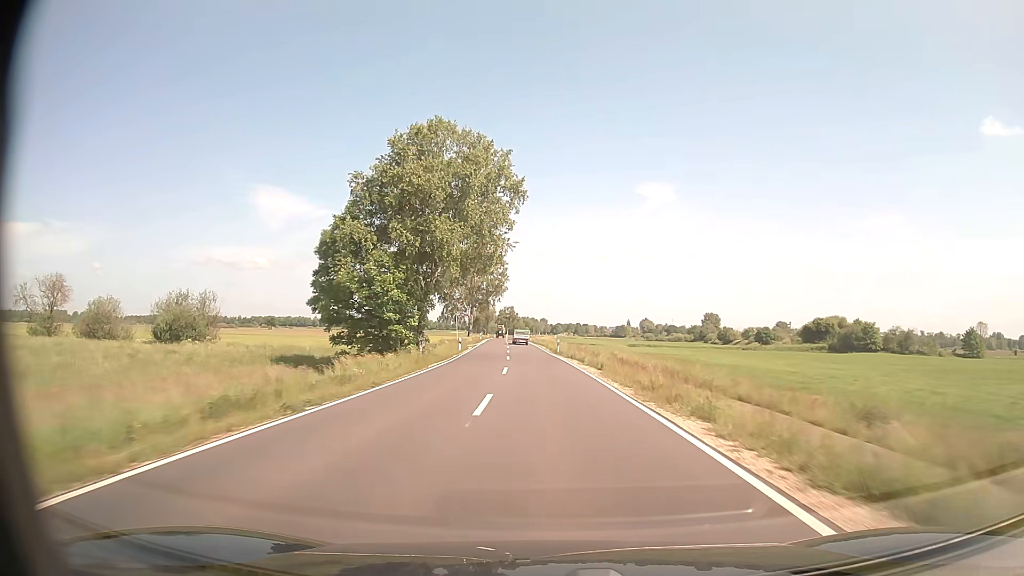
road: secondary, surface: asphalt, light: Day
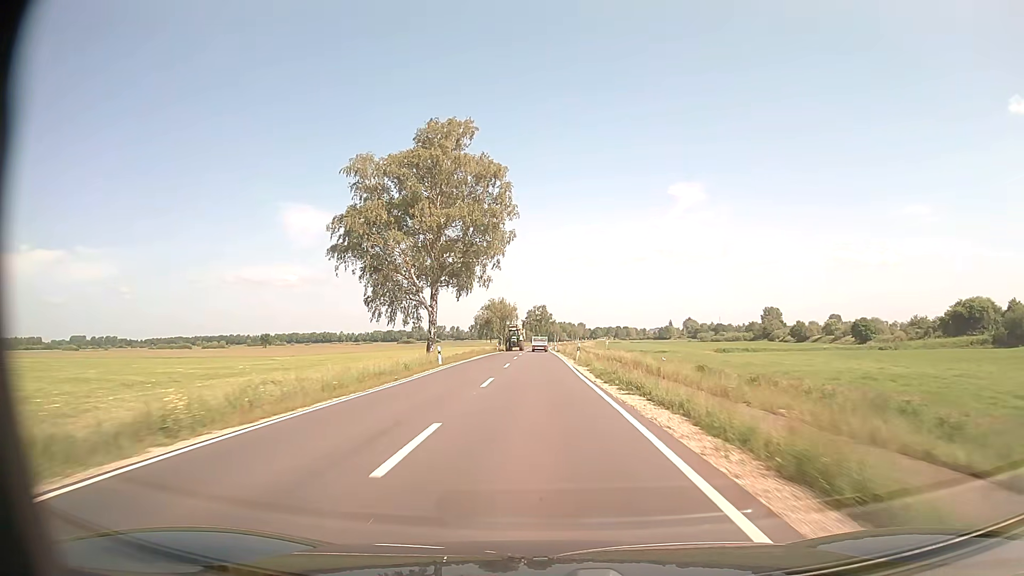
(-2.1, +65.5) m; -3°
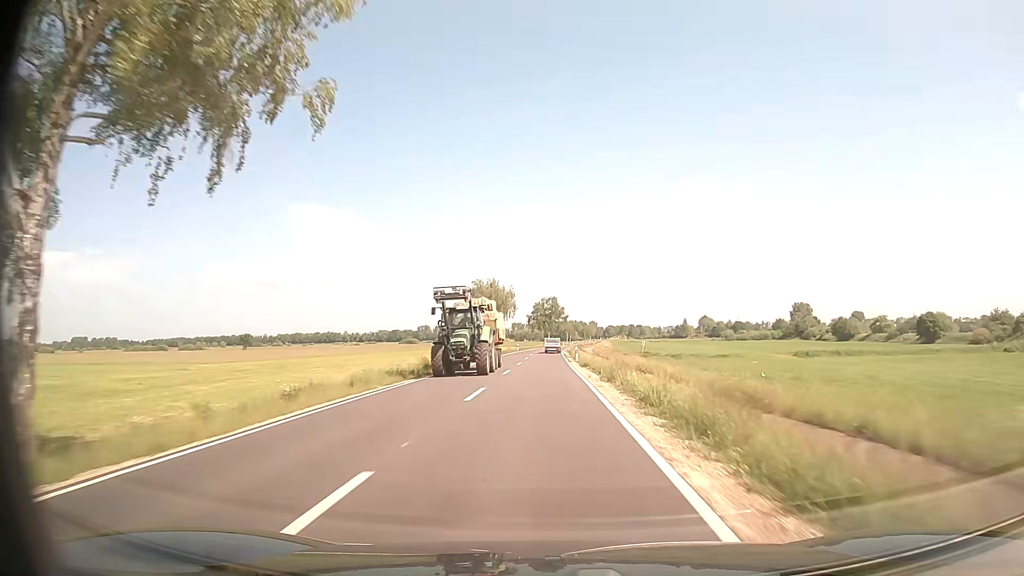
(-0.3, +39.9) m; -1°
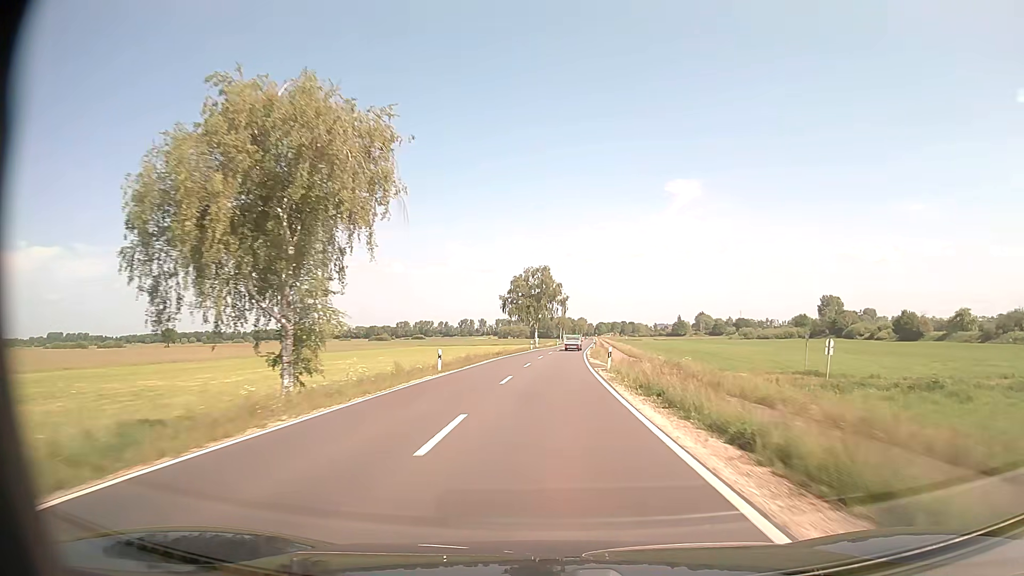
(-0.4, +67.4) m; +1°
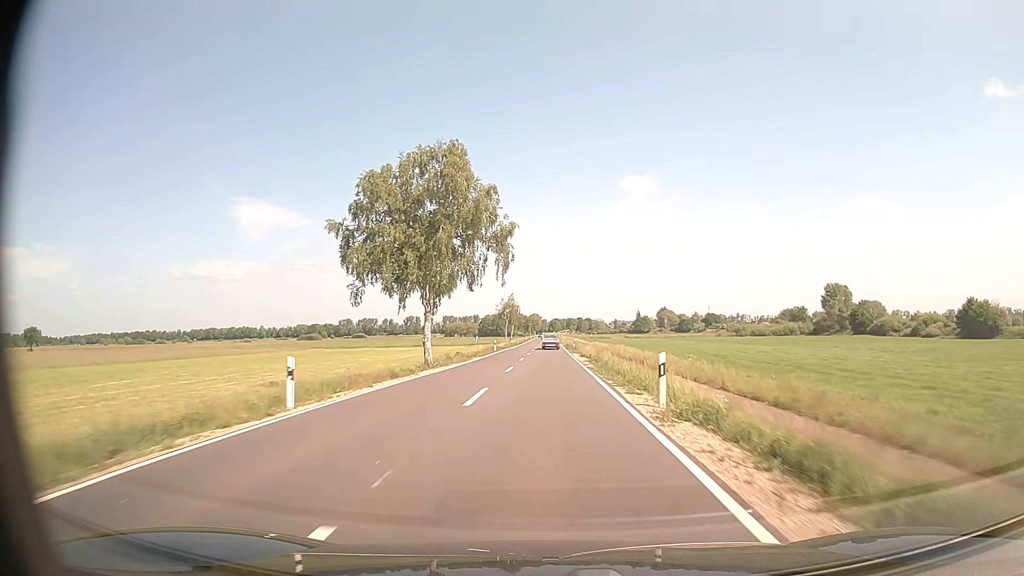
(+2.2, +67.6) m; +4°
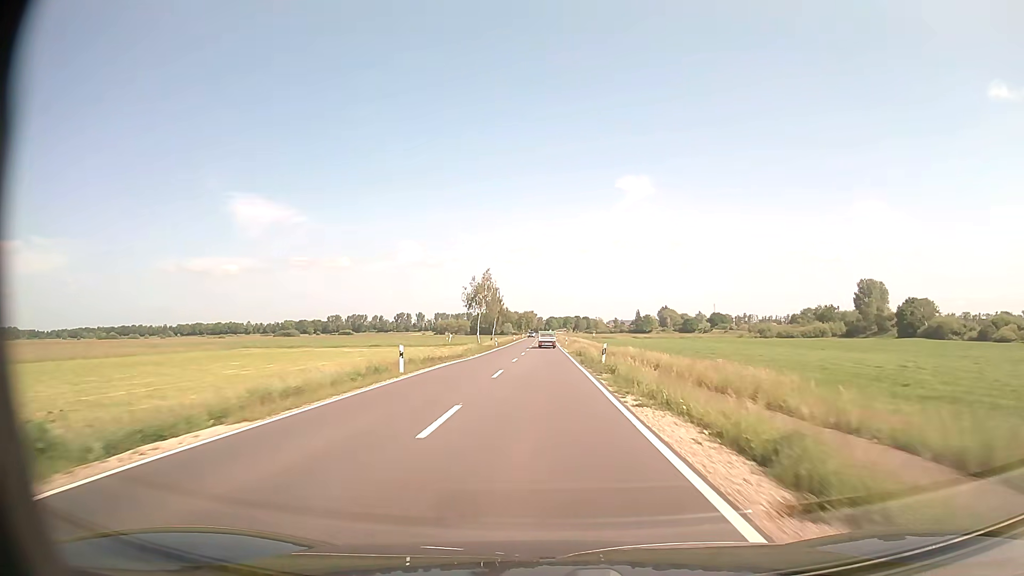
(+0.2, +40.2) m; 0°
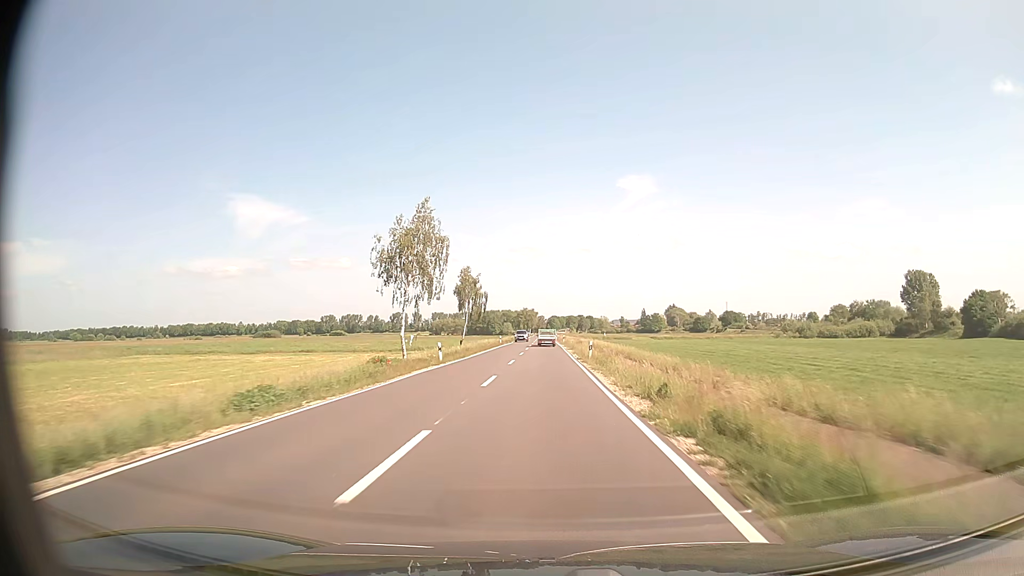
(0.0, +39.8) m; 0°
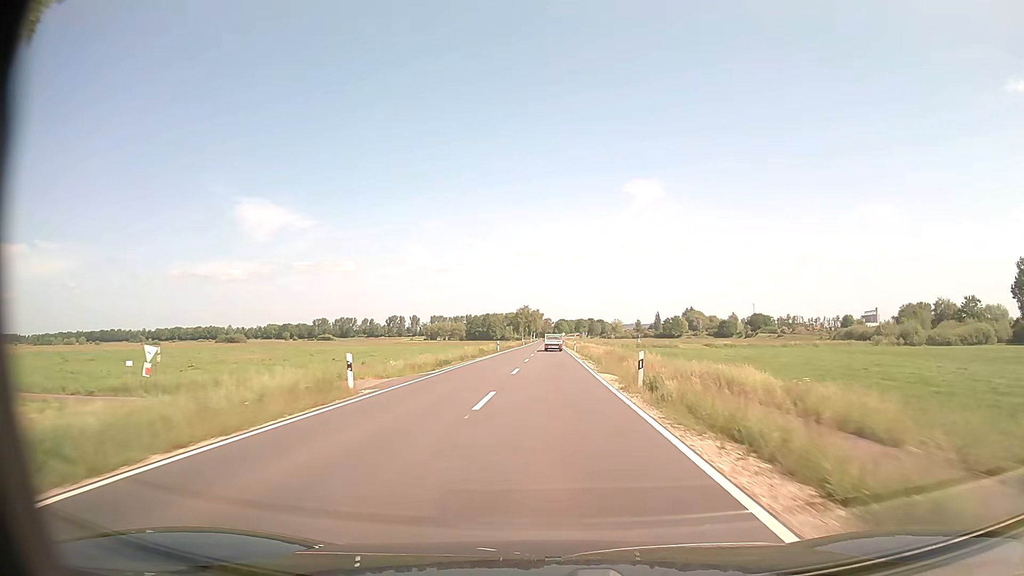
(-0.2, +65.5) m; -1°
(0, +10) (0, +20) (0, +30) (0, +40) (0, +50) (0, +60) (0, +70) (+1, +80) (+1, +90) (+1, +100) m
